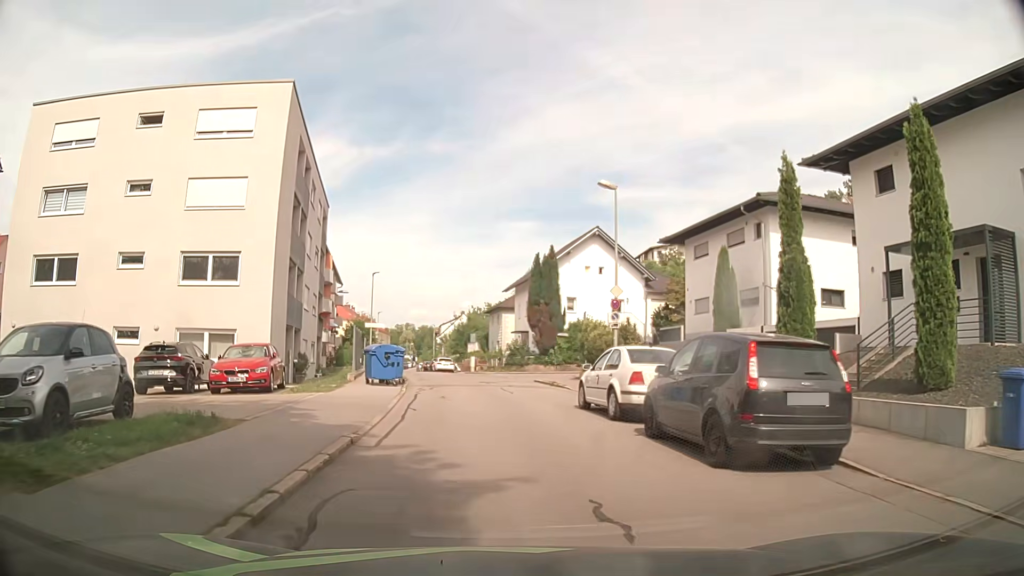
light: Day
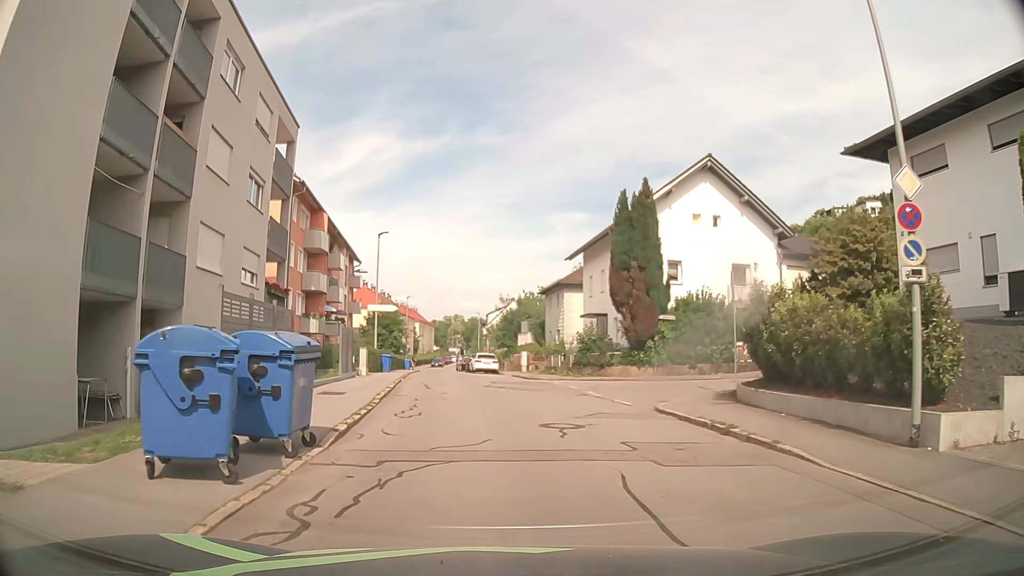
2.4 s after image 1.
(-0.5, +17.8) m; -4°
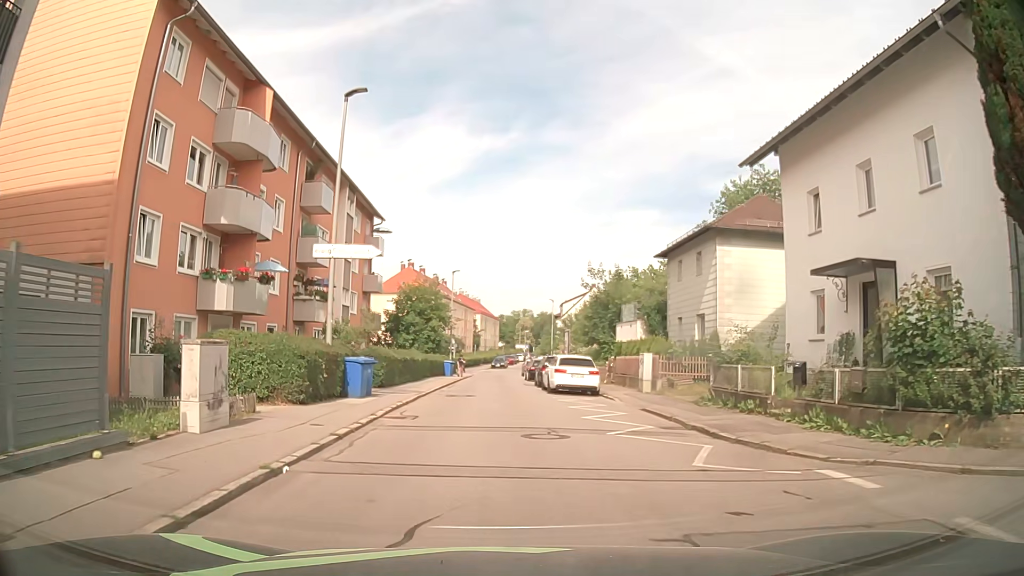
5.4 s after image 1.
(-1.3, +22.6) m; -6°
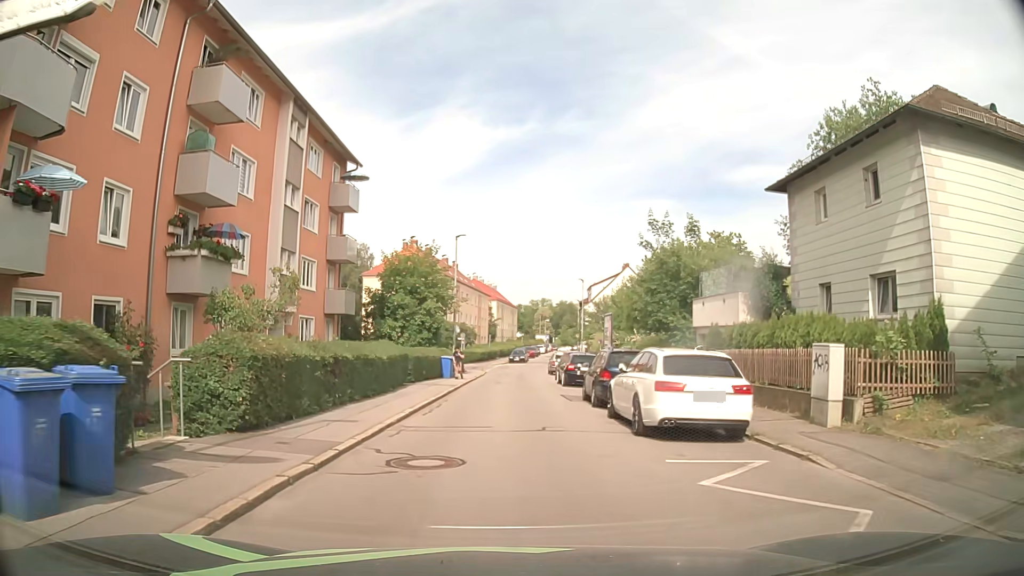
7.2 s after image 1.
(-0.1, +13.7) m; 0°
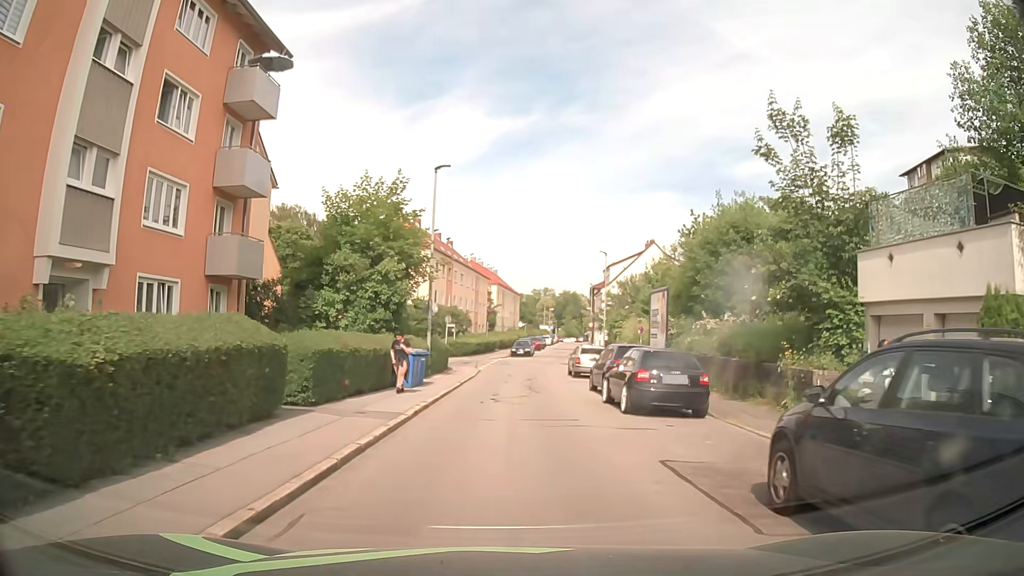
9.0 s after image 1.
(-0.3, +13.9) m; -1°
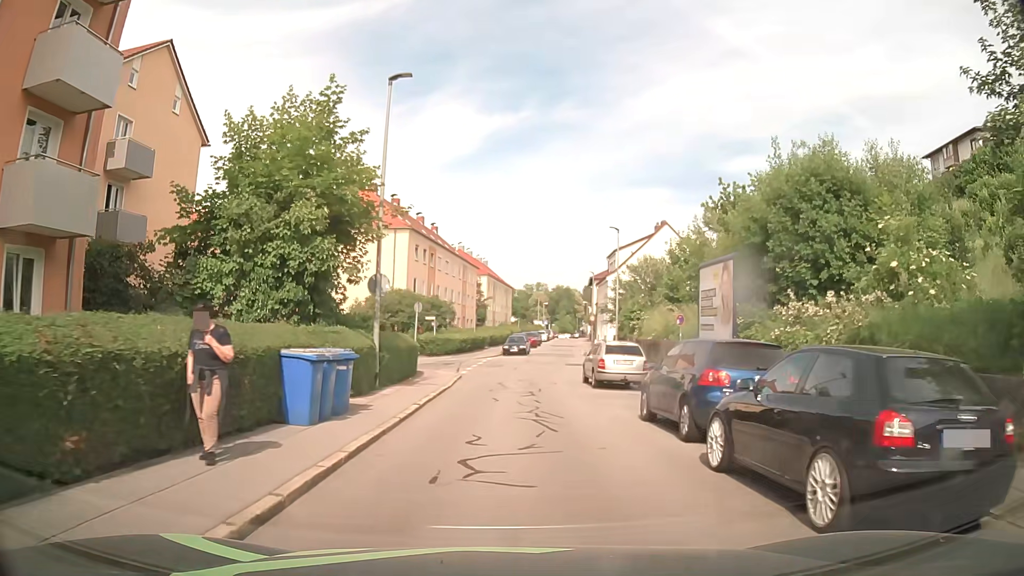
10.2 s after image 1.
(+0.1, +9.2) m; +1°
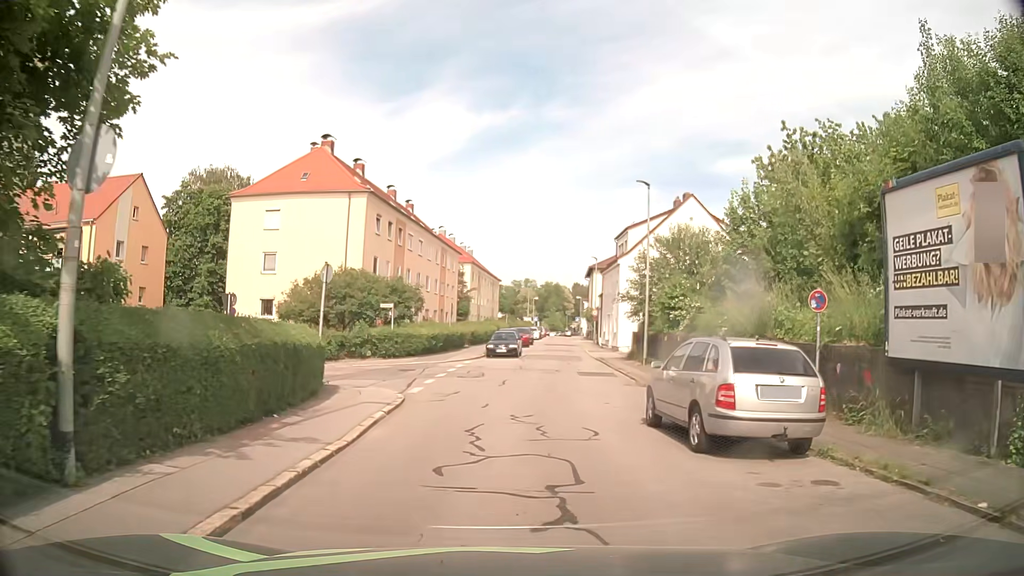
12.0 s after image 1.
(0.0, +12.0) m; 0°
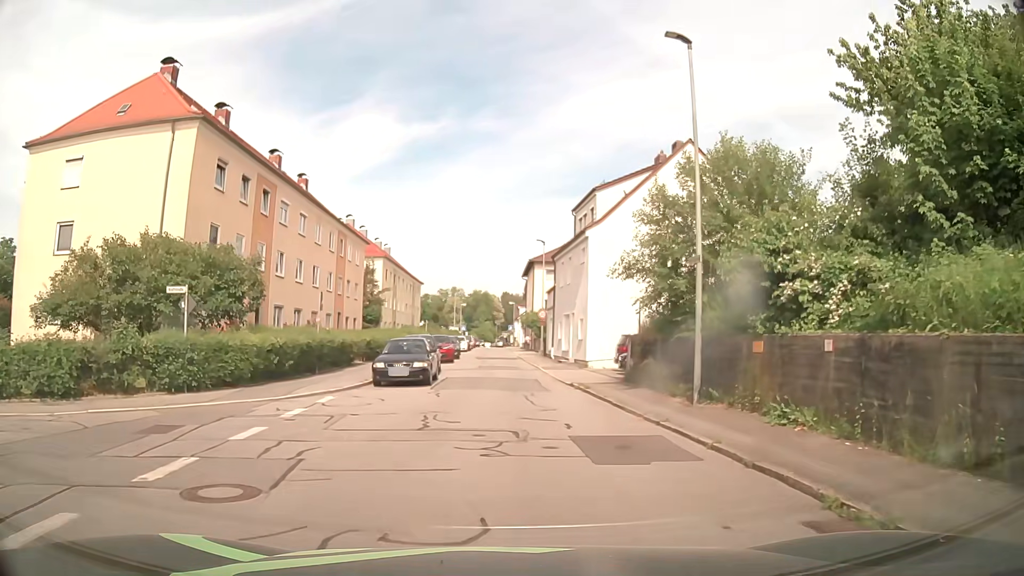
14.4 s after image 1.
(+0.8, +16.3) m; +7°
(0, +10) (0, +20) (0, +30) (-1, +40) (-1, +50) (-2, +60) (-2, +70) (-2, +80) (-2, +90) (-2, +100) m
